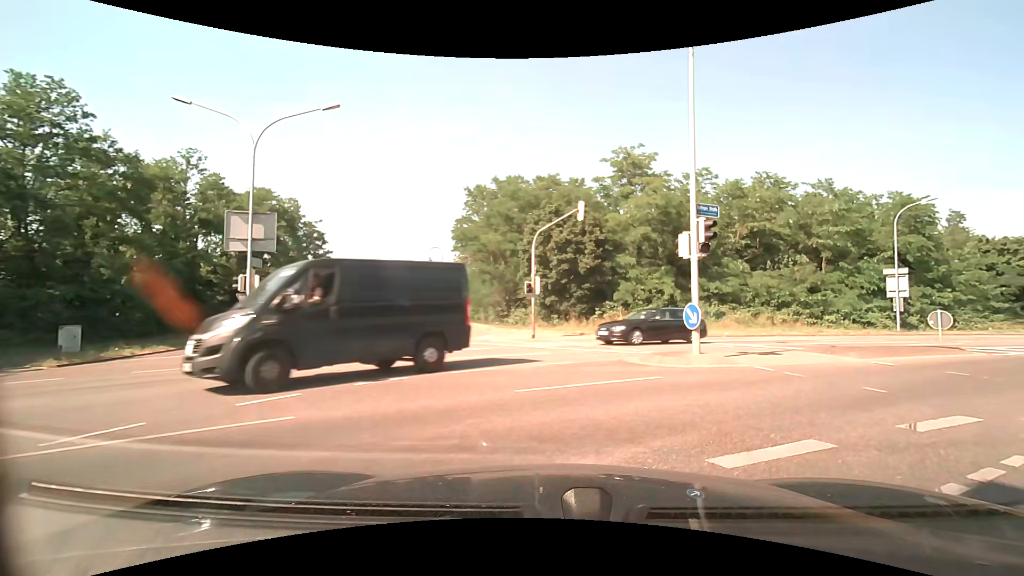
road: unclassified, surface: asphalt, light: Day
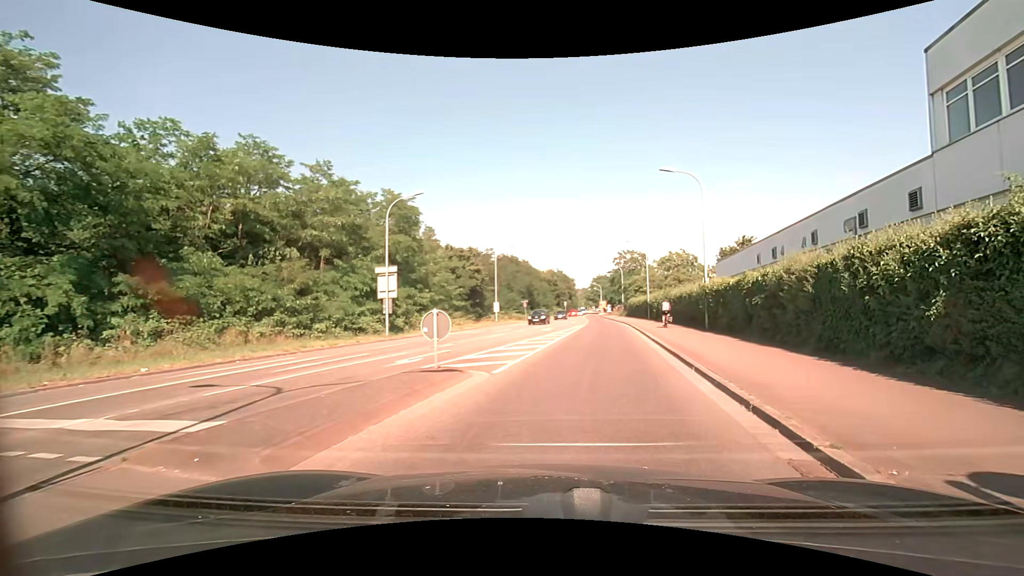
(+4.8, +10.1) m; +51°
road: secondary
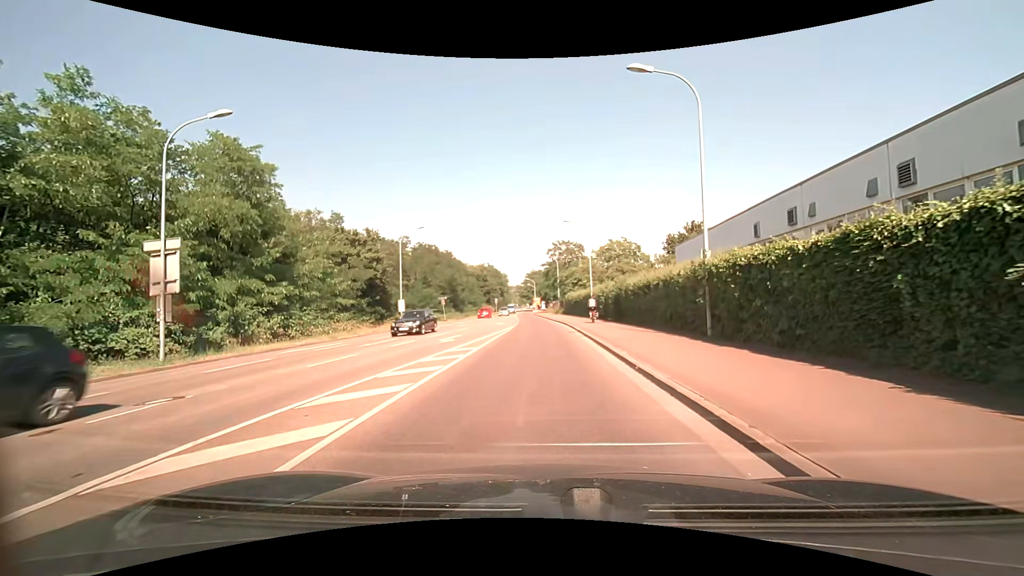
(+1.1, +12.6) m; +7°
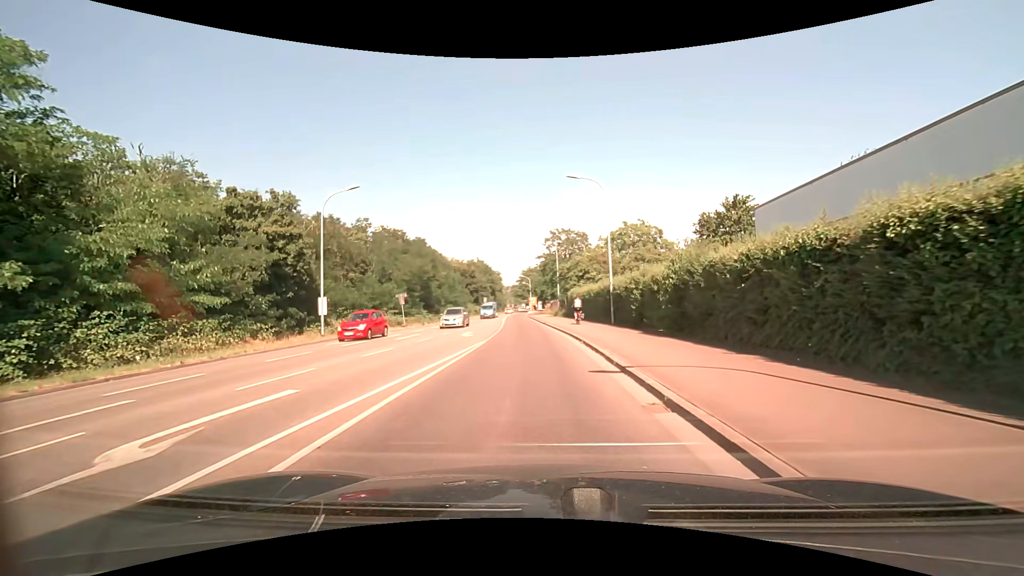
(+0.1, +15.8) m; -1°
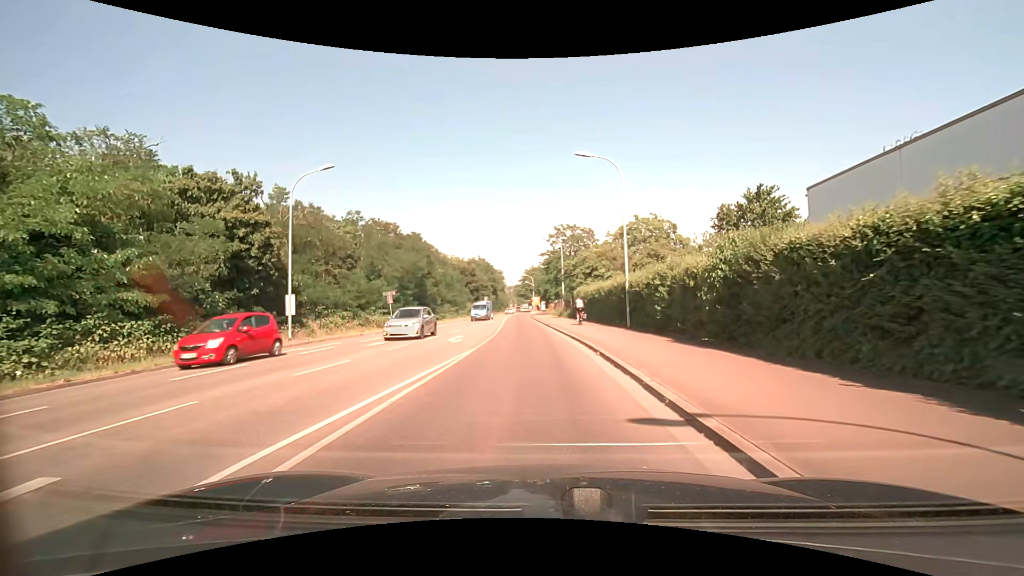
(0.0, +4.4) m; 0°
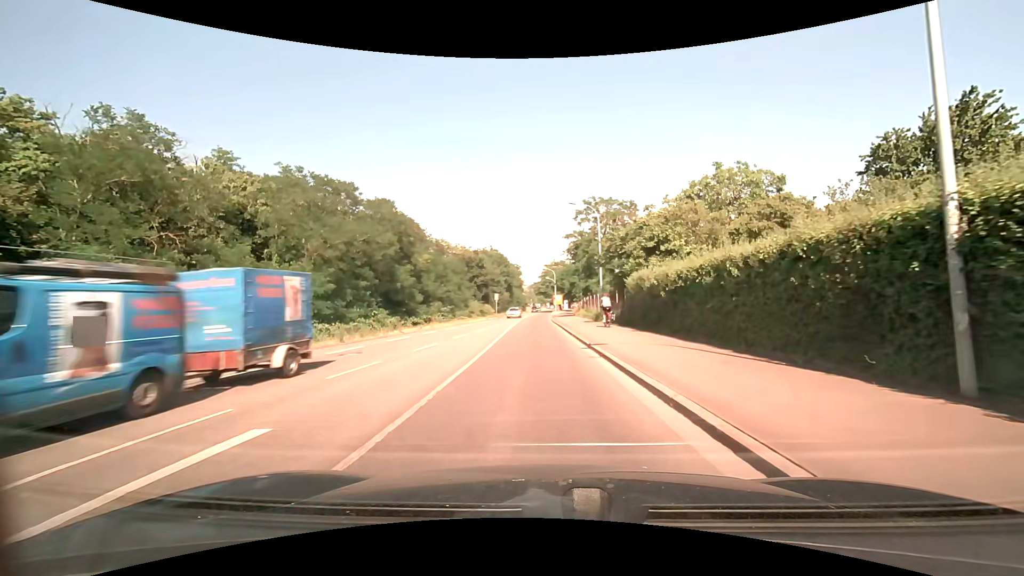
(-0.3, +18.9) m; -2°
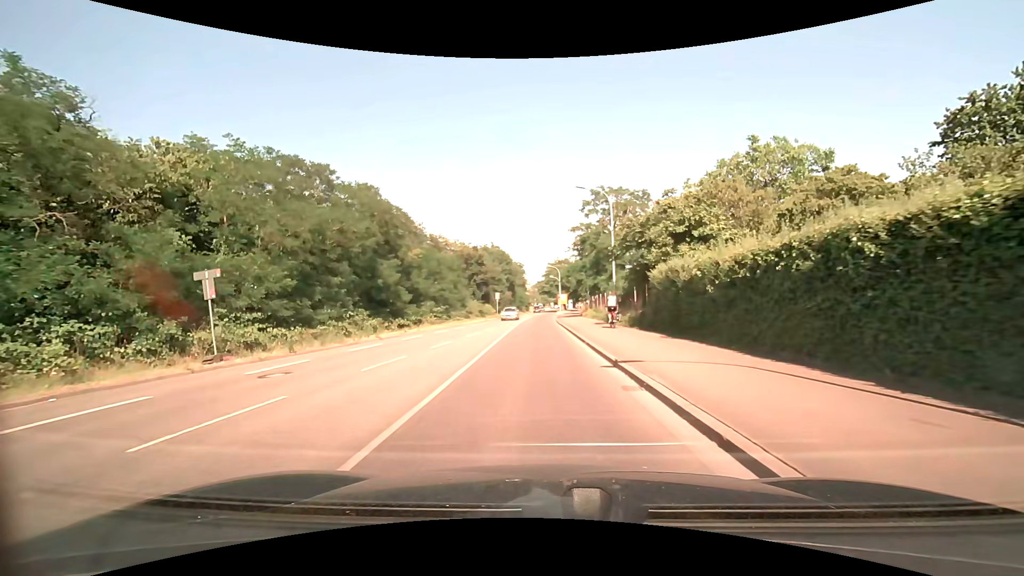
(0.0, +5.0) m; -1°
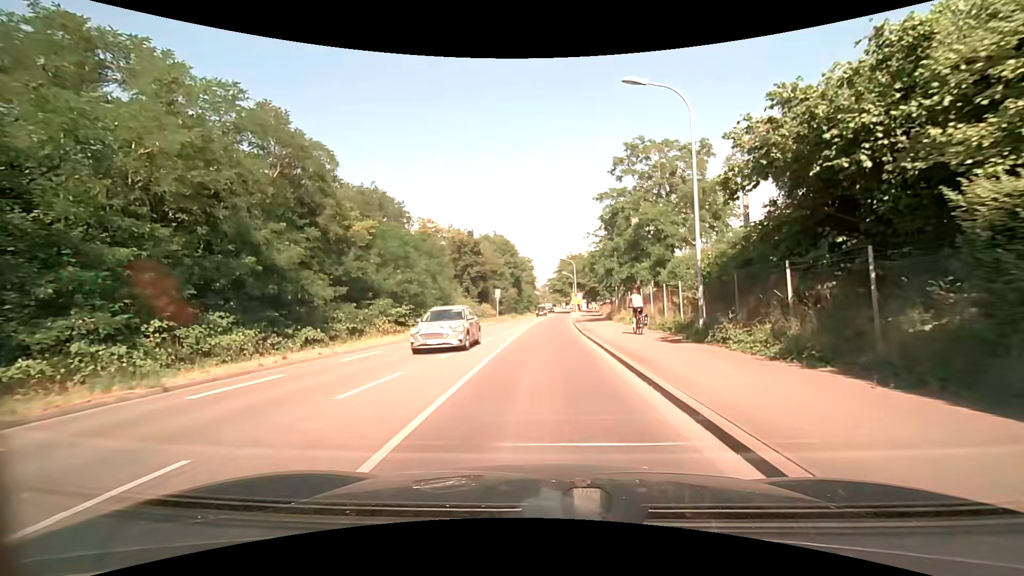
(-0.3, +15.6) m; -2°
(0, +10) (0, +20) (+1, +30) (+1, +40) (+1, +50) (+2, +60) (+2, +70) (+3, +80) (+3, +90) (+4, +100) m
